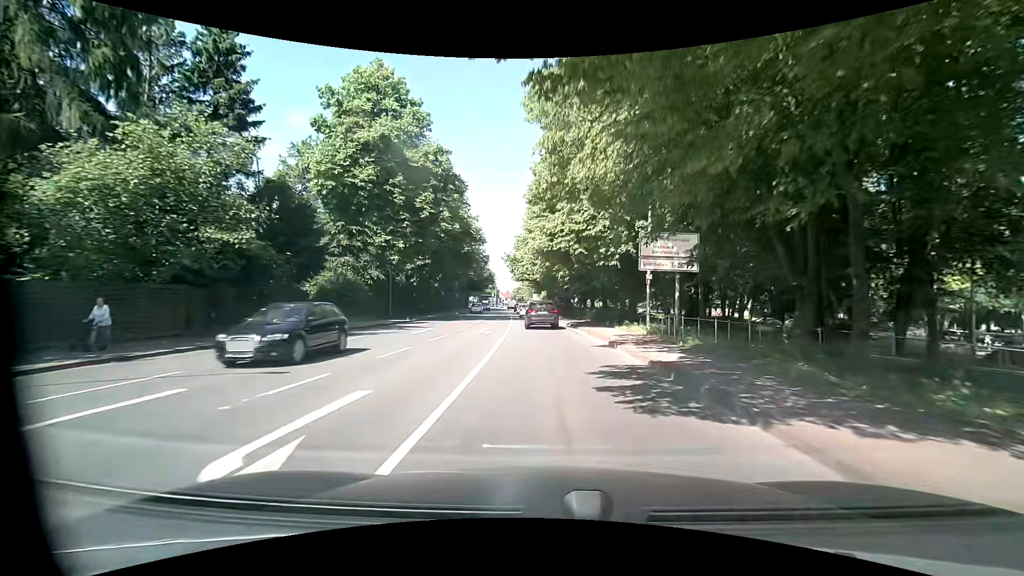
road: primary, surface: asphalt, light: Day
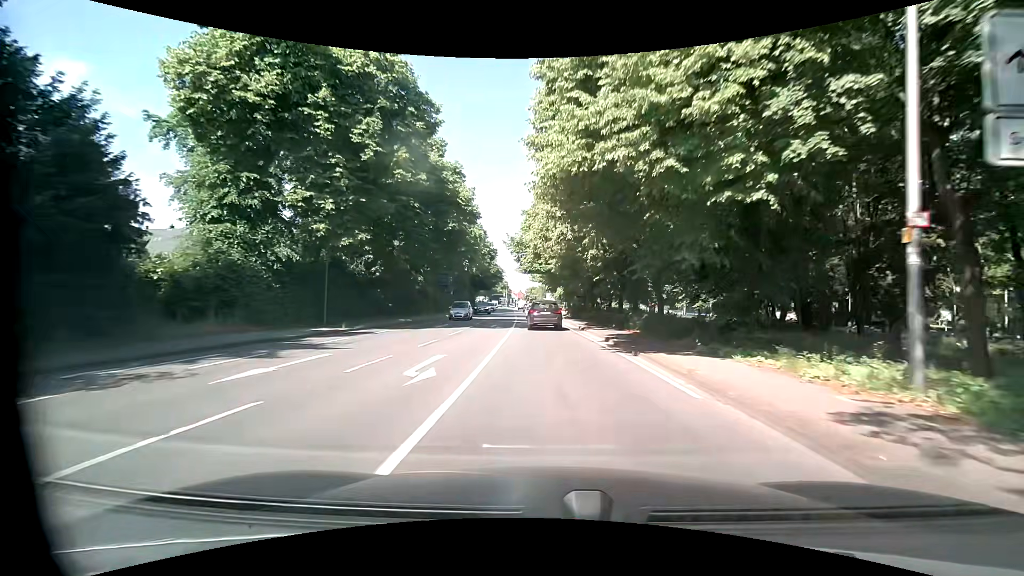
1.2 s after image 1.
(-0.2, +14.9) m; -2°
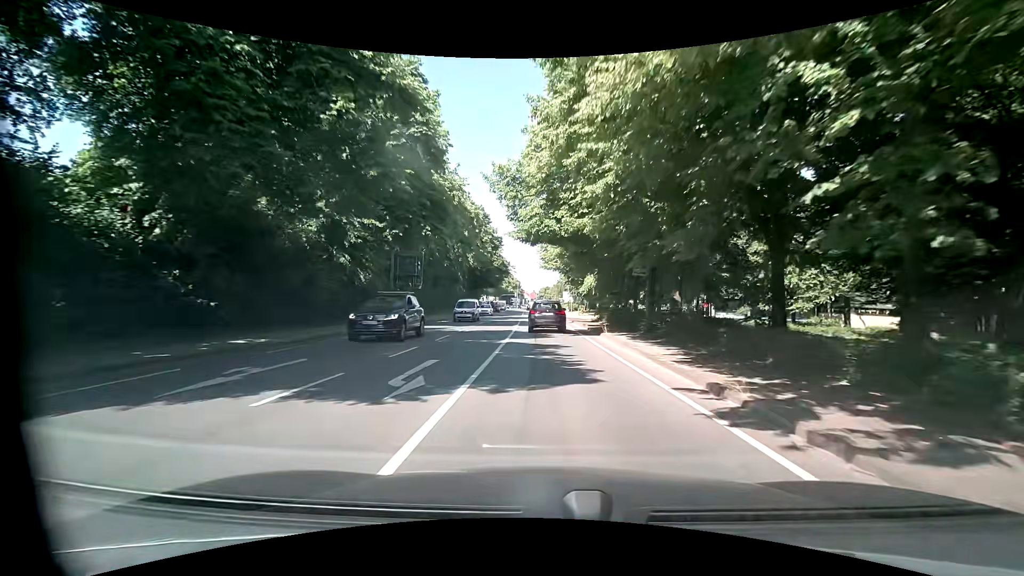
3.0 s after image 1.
(0.0, +21.4) m; -2°
(0, +10) (0, +20) (0, +30) (+1, +40) (+1, +50) (+1, +60) (+1, +70) (+1, +80) (0, +90) (0, +100) m
